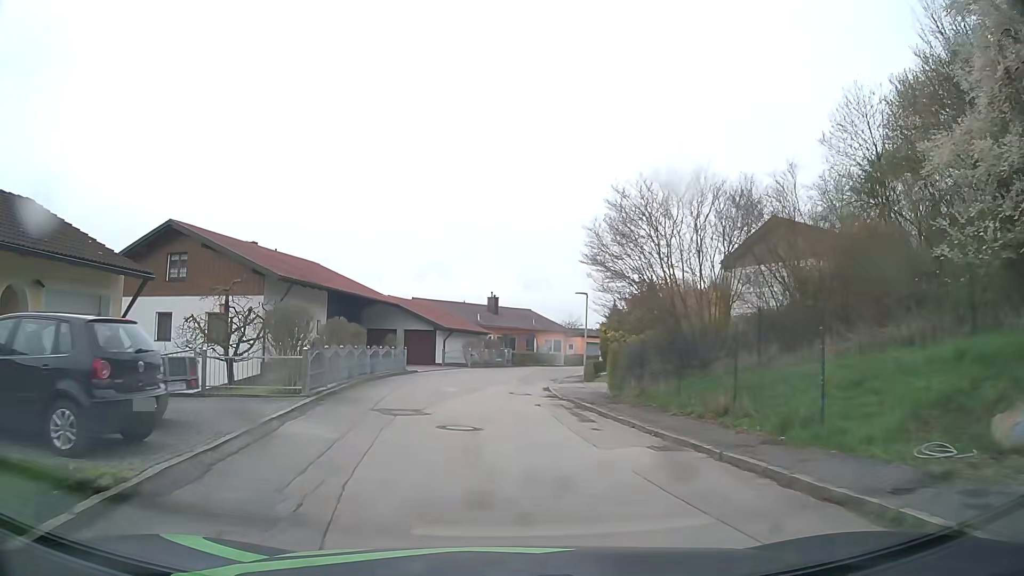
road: residential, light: Day
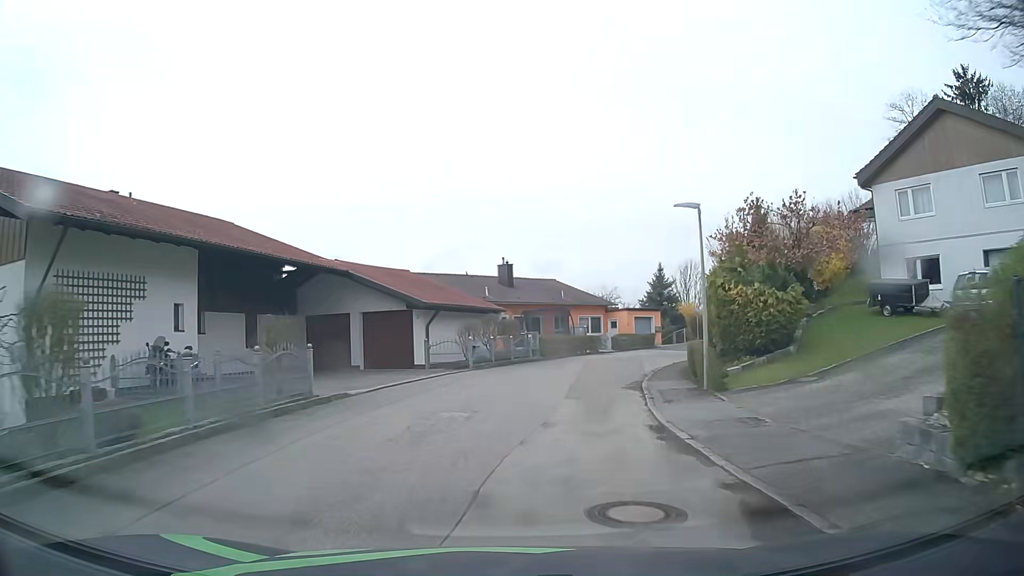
(-0.6, +17.0) m; -3°
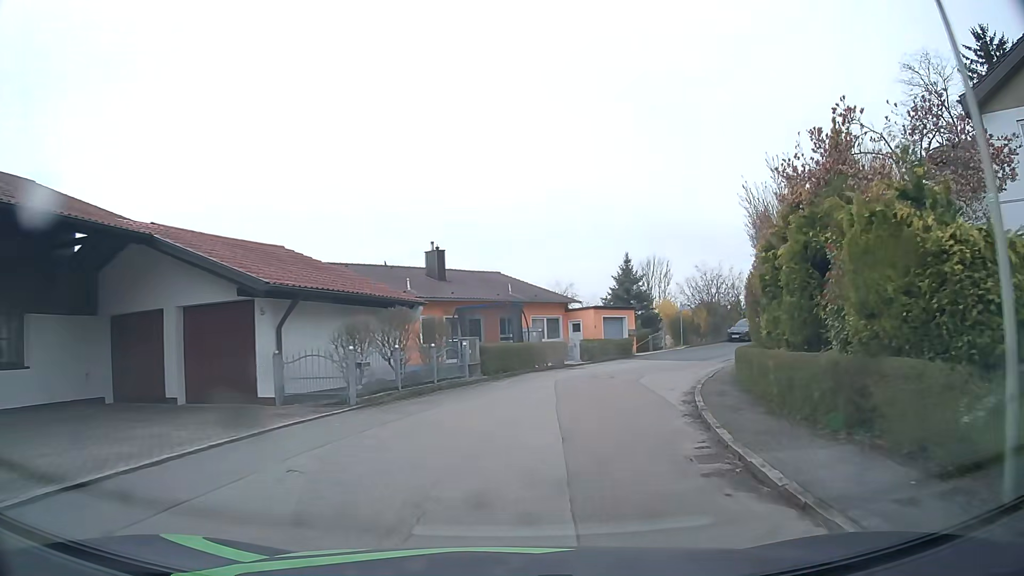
(+0.4, +11.0) m; +5°
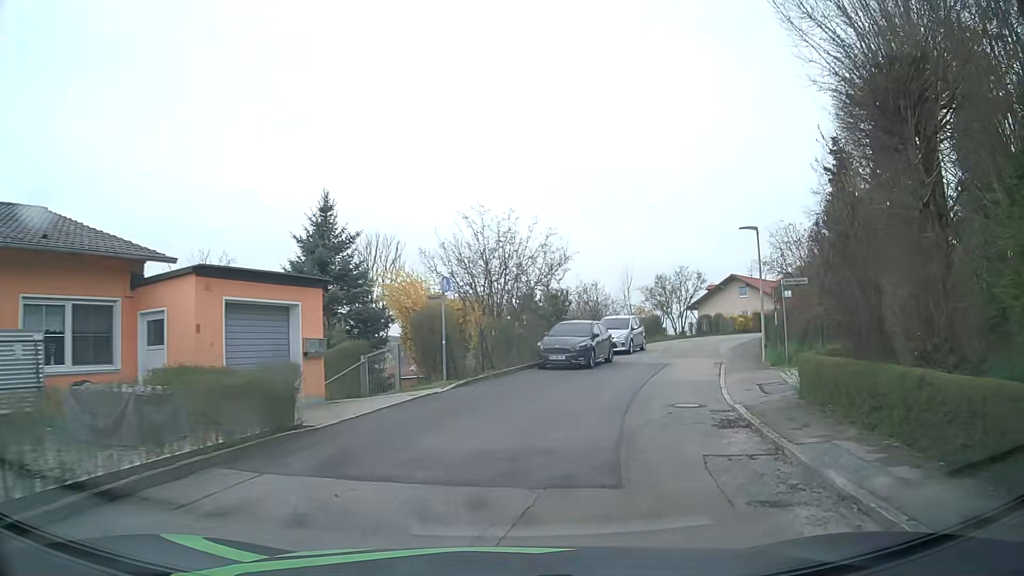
(+4.8, +24.5) m; +23°
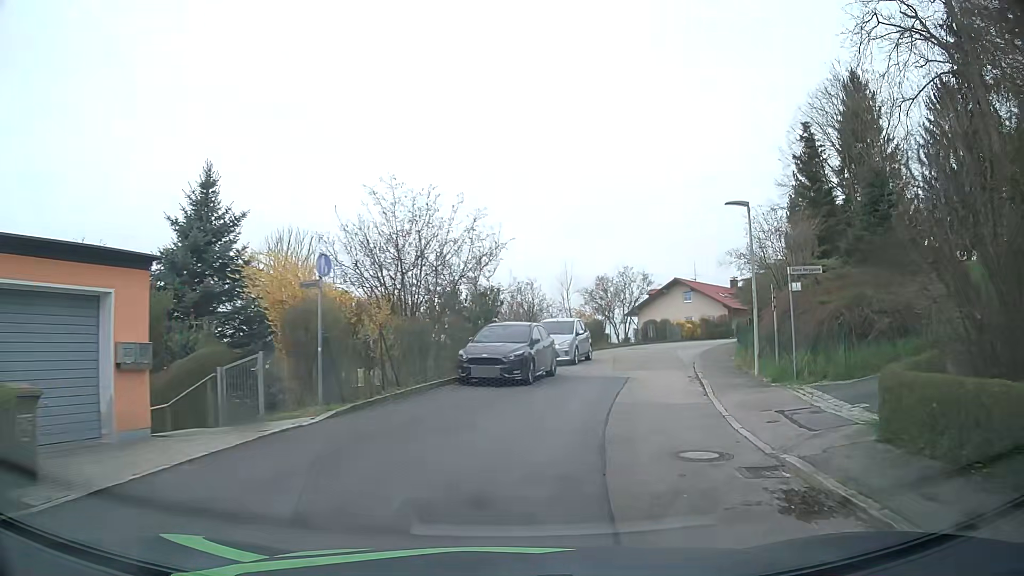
(+0.3, +5.1) m; +7°
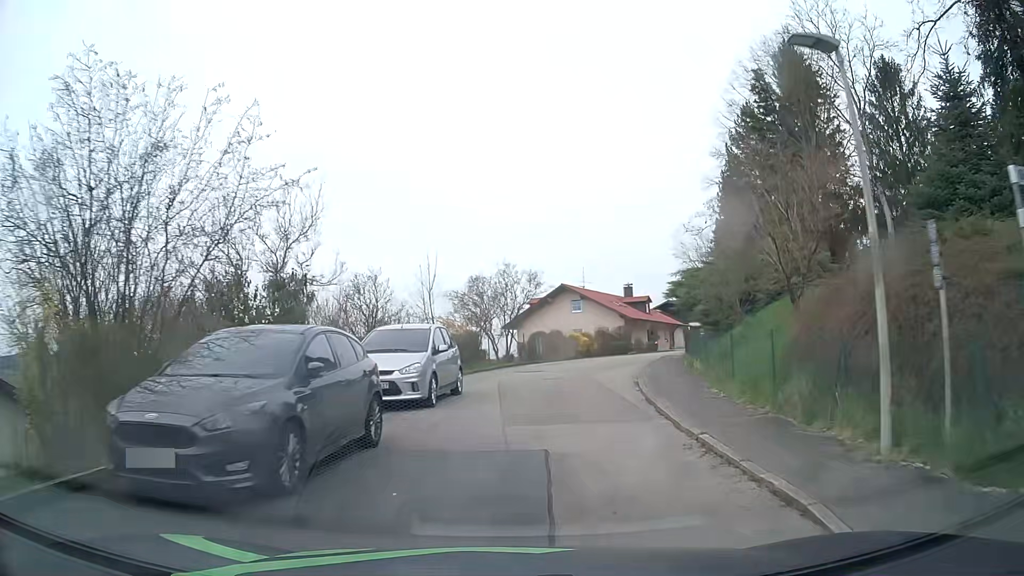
(+1.0, +10.4) m; +10°
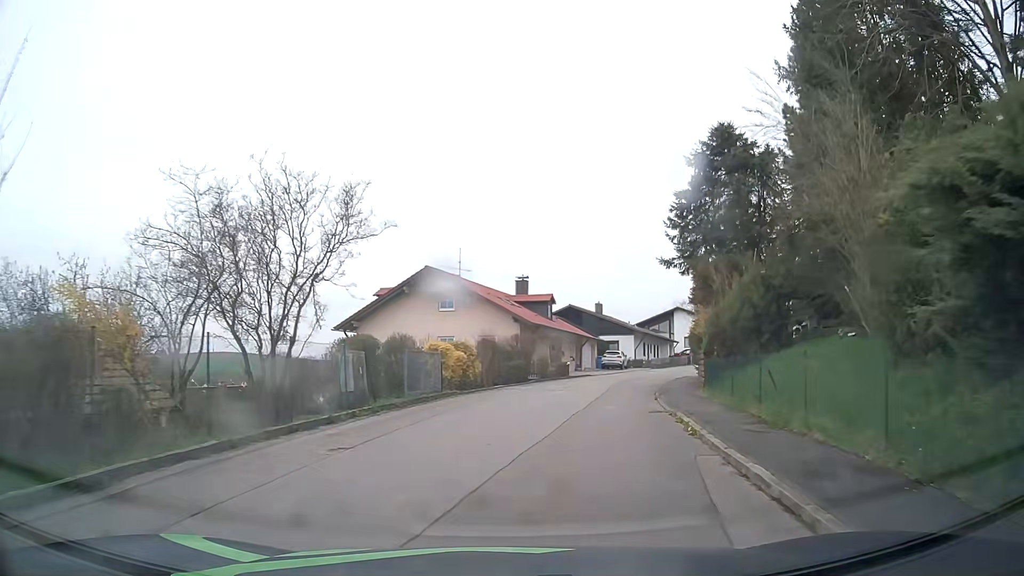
(+2.0, +21.5) m; +11°
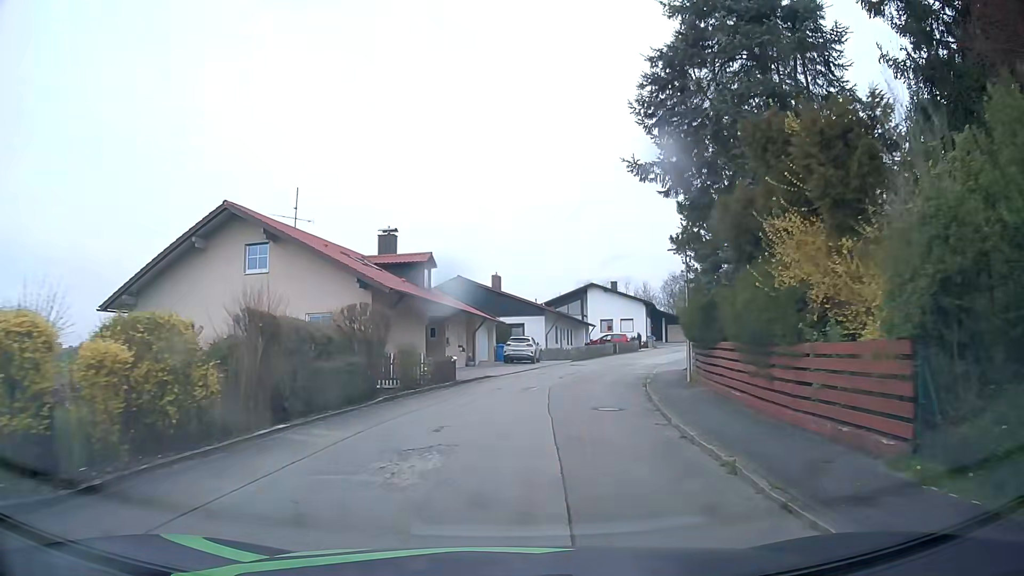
(+1.4, +16.3) m; +9°
(0, +10) (+2, +20) (+4, +30) (+7, +39) (+10, +49) (+14, +58) (+19, +67) (+24, +75) (+30, +83) (+37, +90) m
